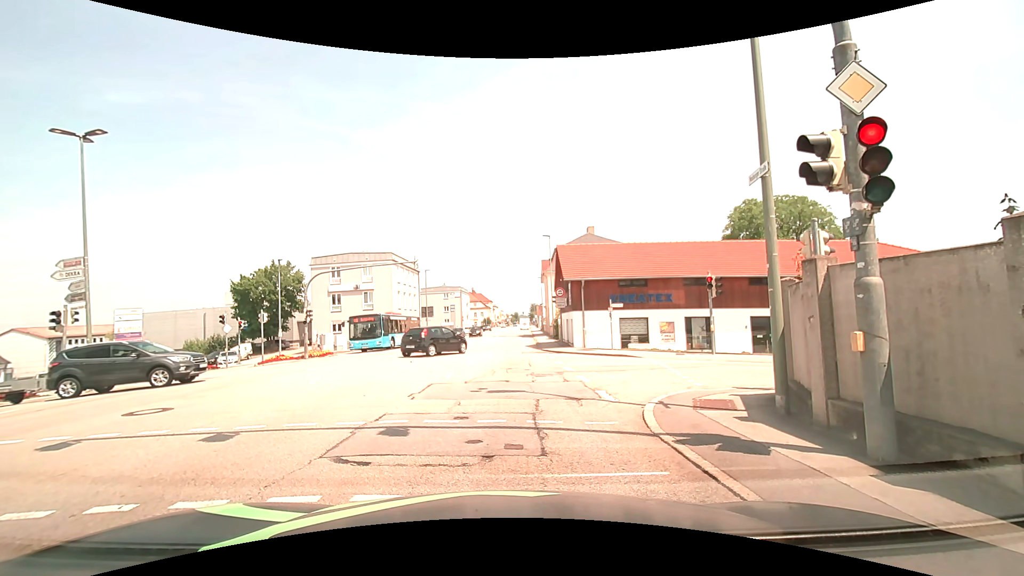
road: tertiary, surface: asphalt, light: Day
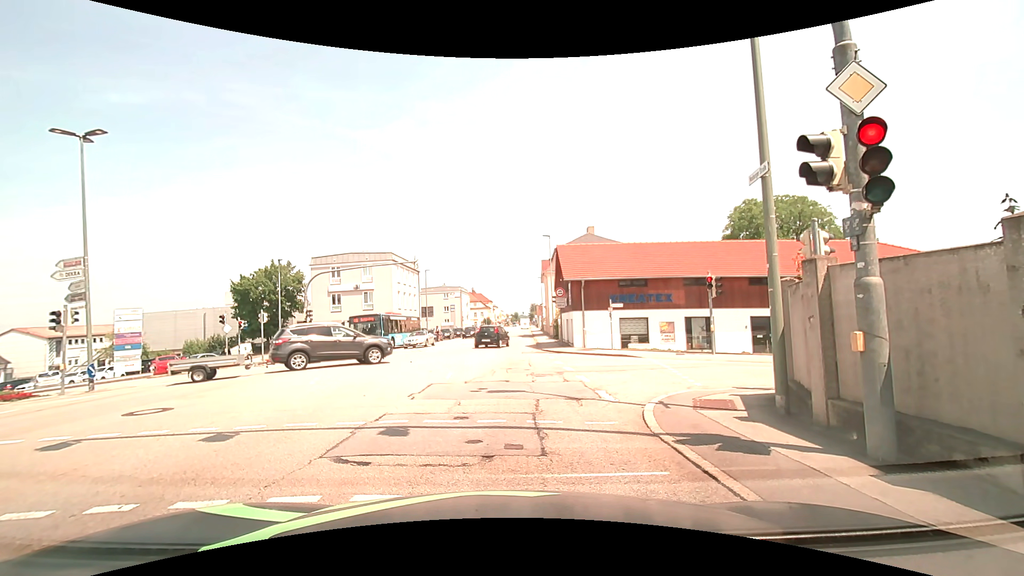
(0.0, 0.0) m; 0°
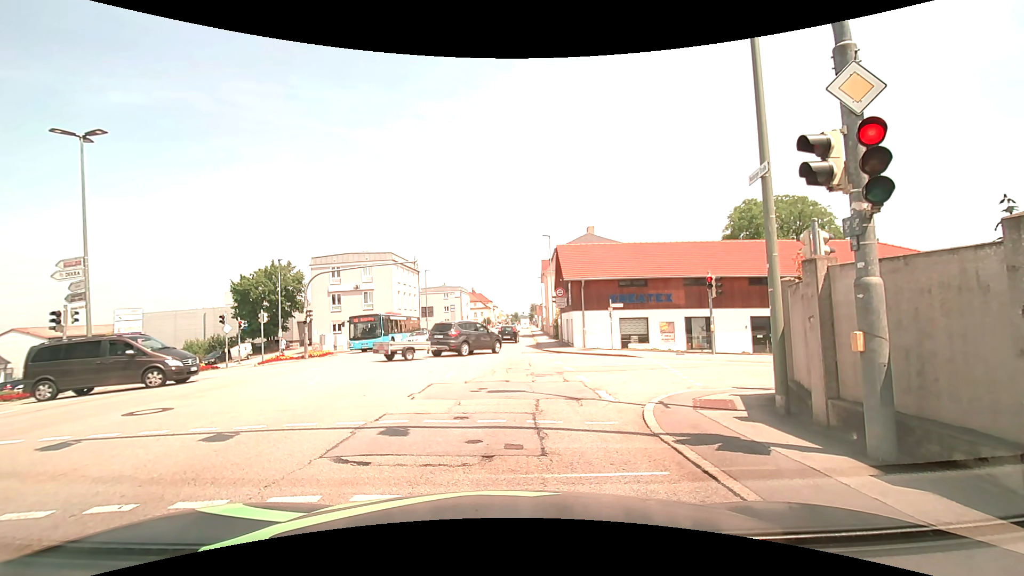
(0.0, 0.0) m; 0°
(0, +10) (0, +20) (0, +30) (0, +40) (+1, +50) (+1, +60) (+1, +70) (+2, +80) (+2, +90) (+3, +100) m
